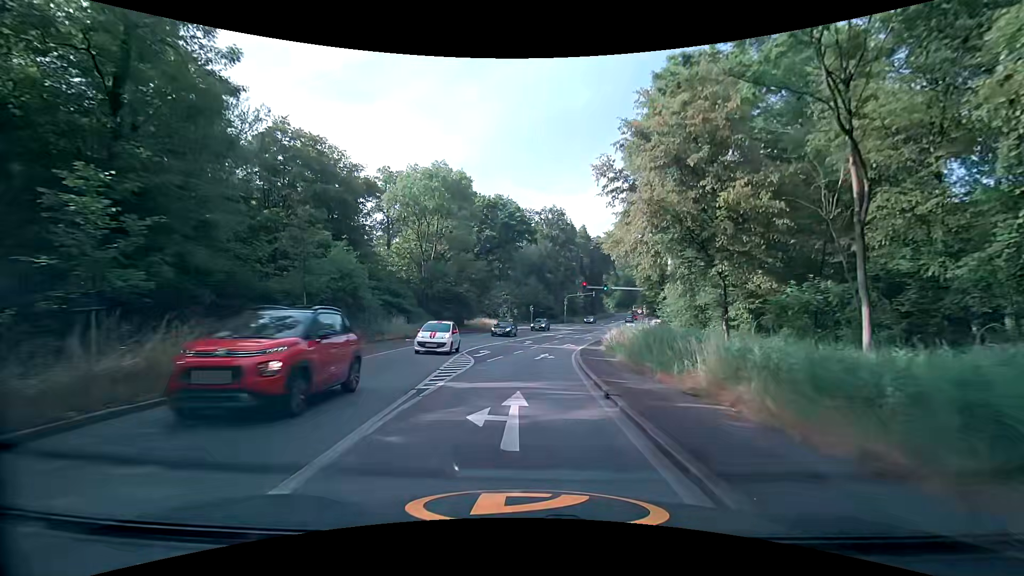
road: secondary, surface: asphalt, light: Day
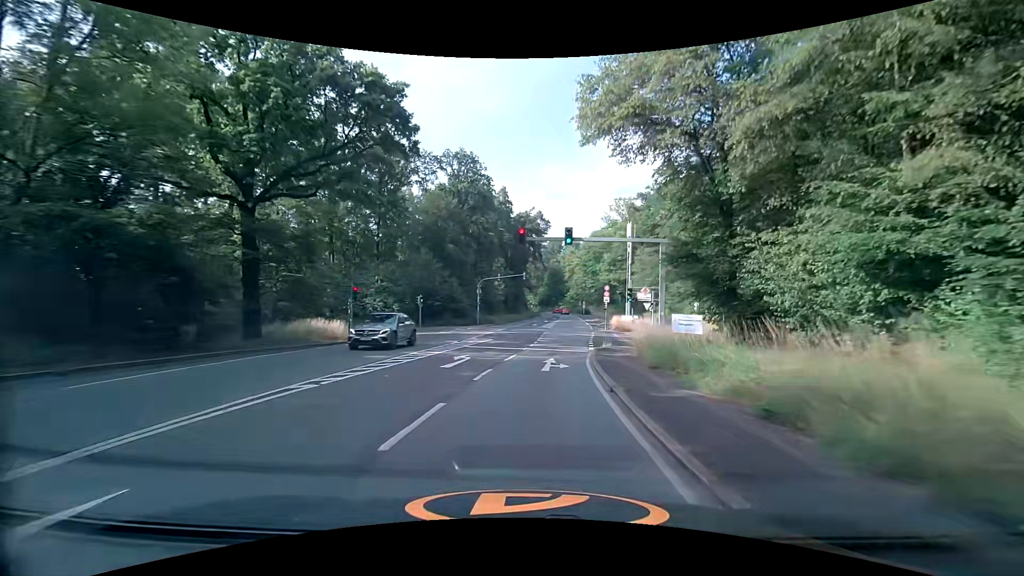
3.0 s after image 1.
(+2.6, +37.6) m; +10°
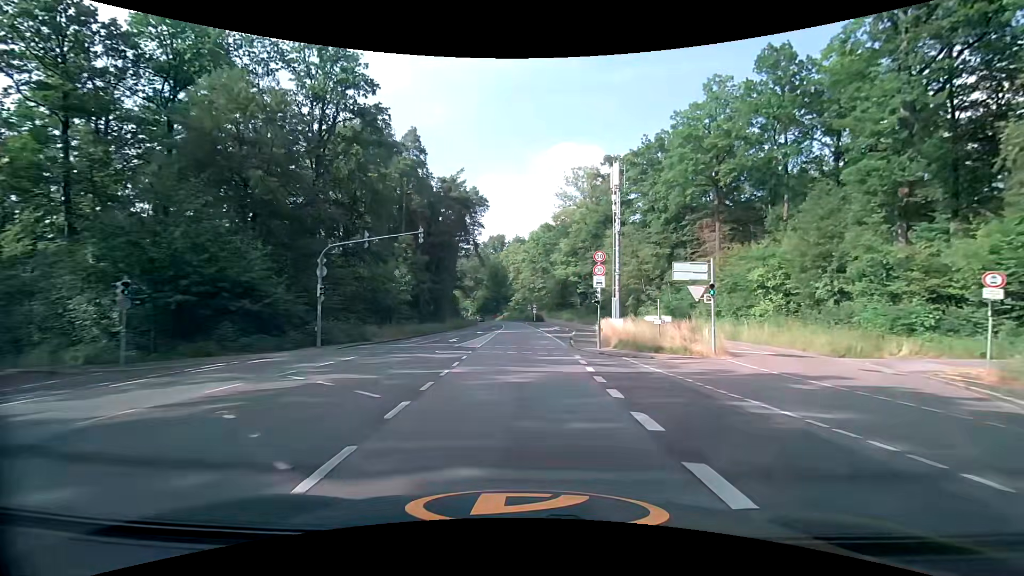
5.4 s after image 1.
(+2.3, +31.2) m; +6°
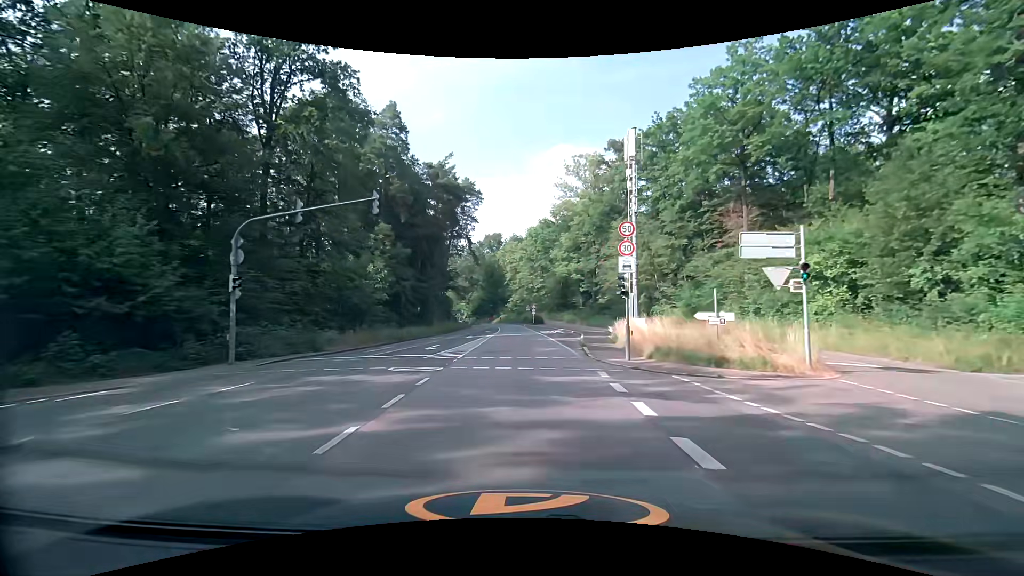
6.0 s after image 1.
(0.0, +7.7) m; 0°
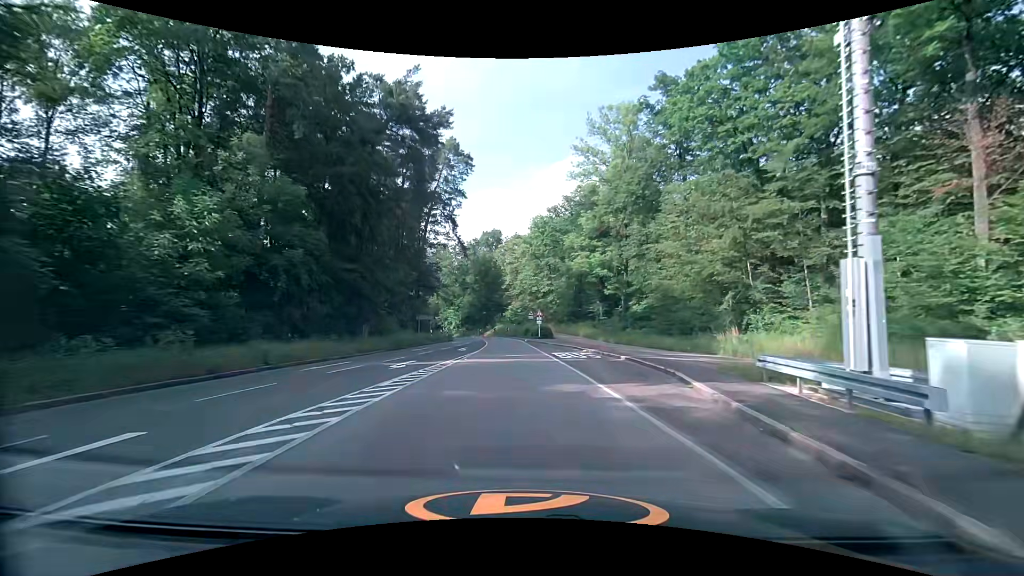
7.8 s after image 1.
(-0.1, +24.0) m; -1°
(0, +10) (0, +20) (0, +30) (-1, +40) (-2, +50) (-3, +60) (-5, +70) (-7, +79) (-11, +89) (-15, +98) m
